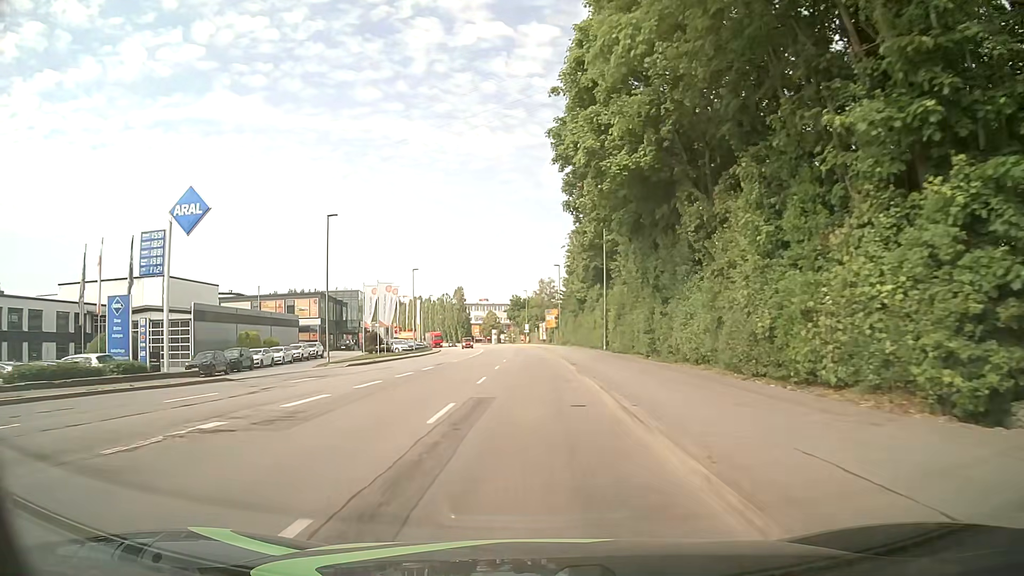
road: tertiary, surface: asphalt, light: Day
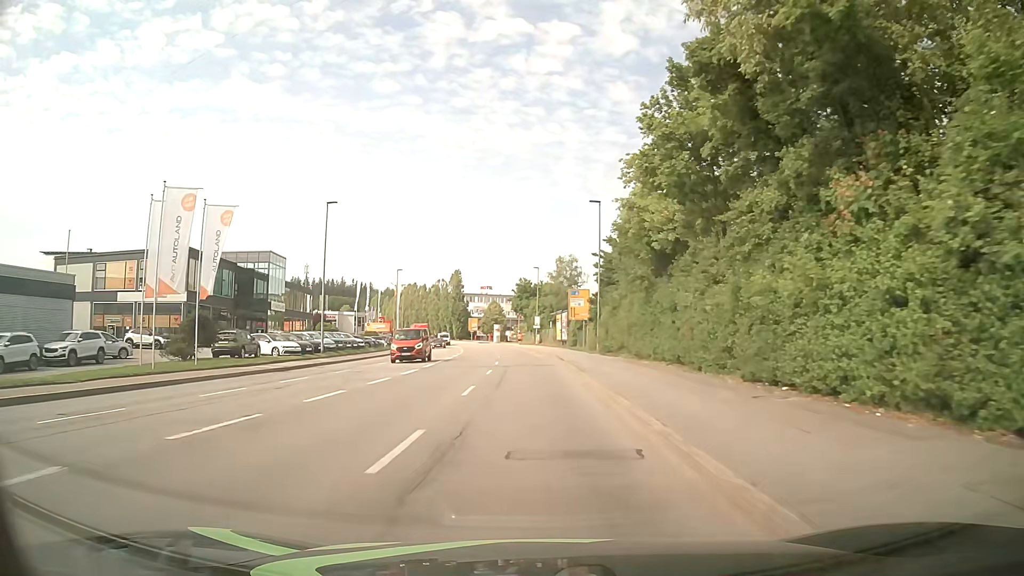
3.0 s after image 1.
(-0.3, +40.5) m; -1°
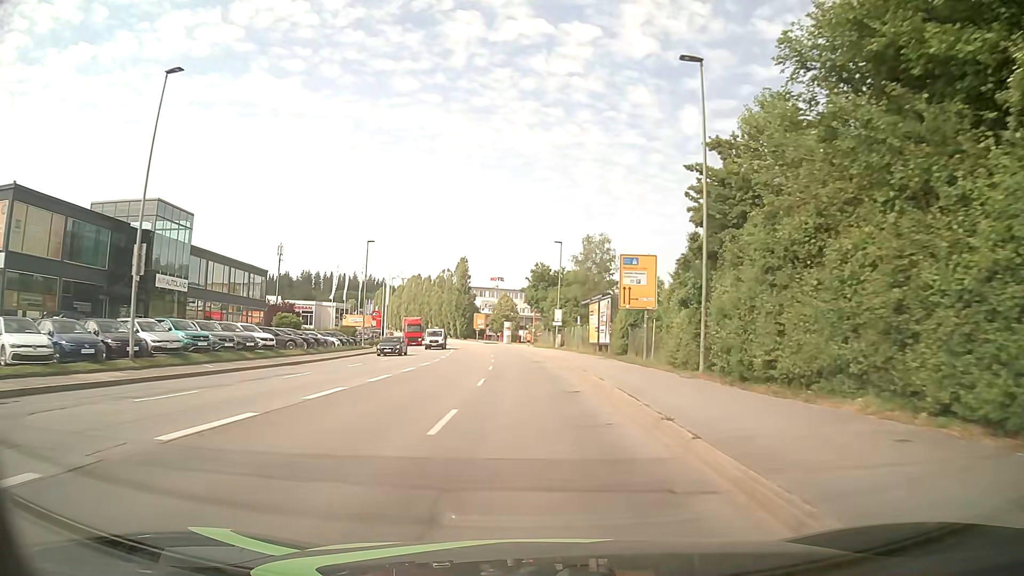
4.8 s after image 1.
(-0.3, +24.6) m; -1°
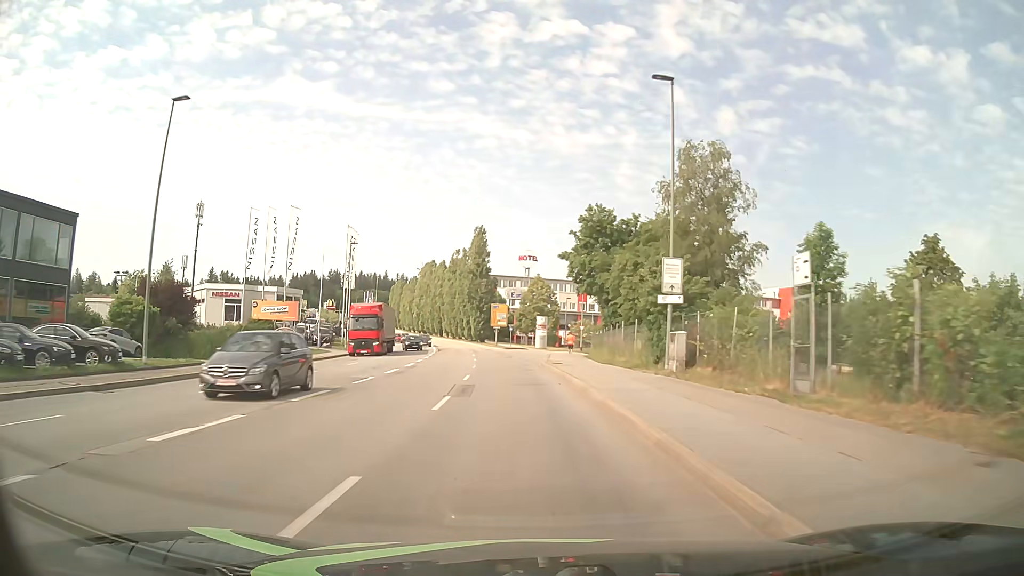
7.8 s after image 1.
(-1.1, +42.2) m; -4°
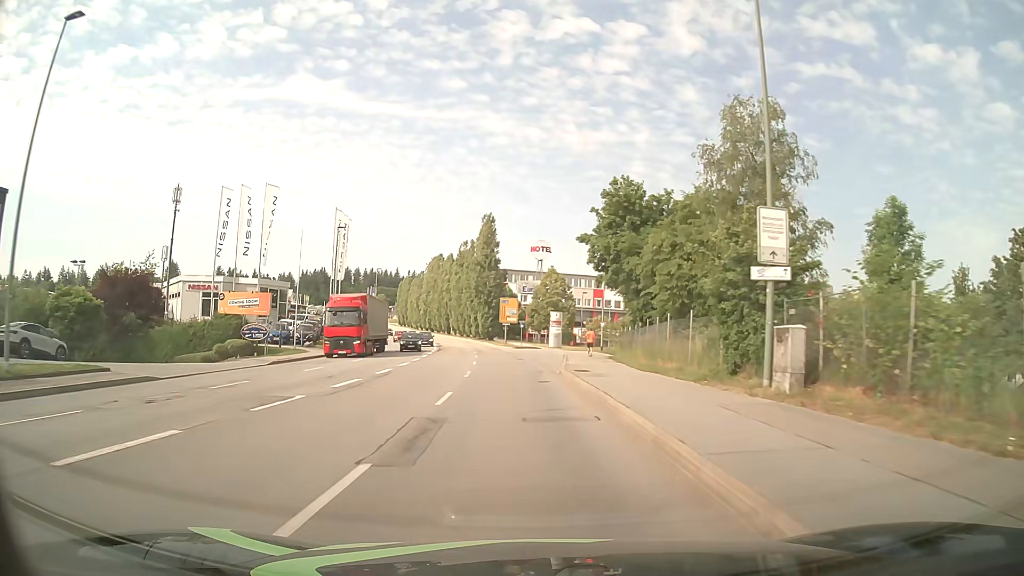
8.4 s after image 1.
(-0.1, +8.5) m; -1°
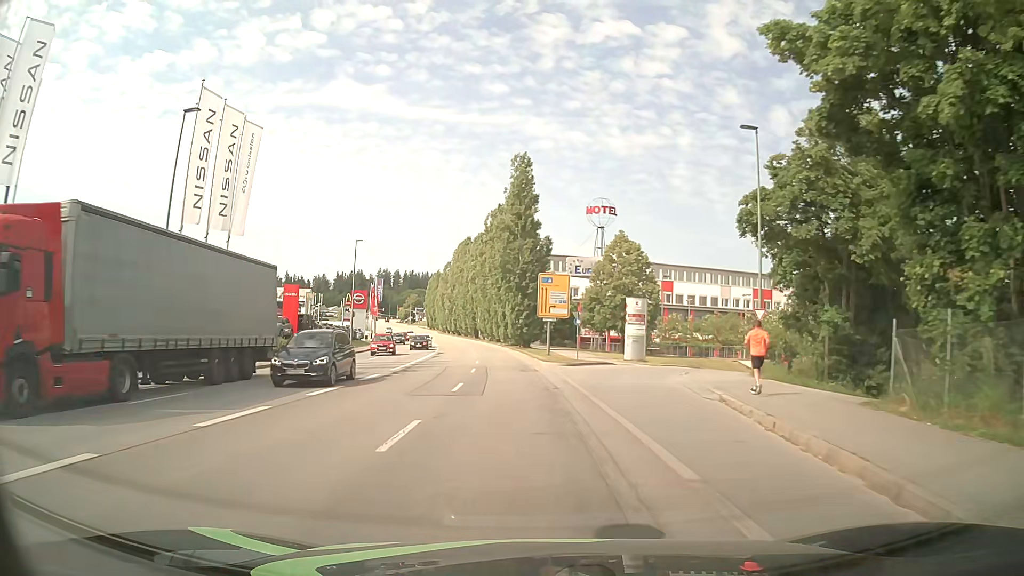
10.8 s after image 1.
(-0.9, +33.0) m; -4°
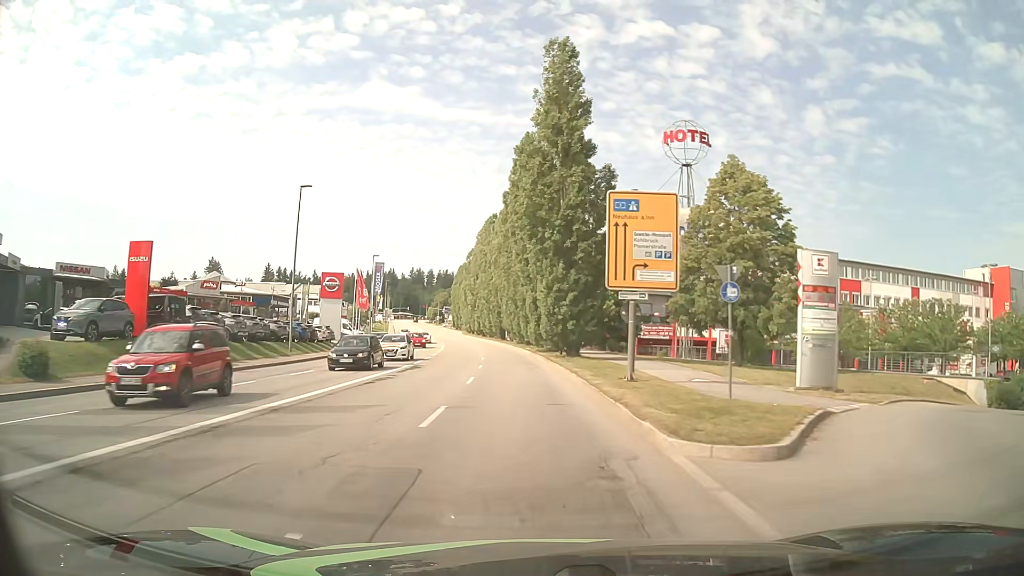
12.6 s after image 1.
(-0.6, +25.0) m; -3°
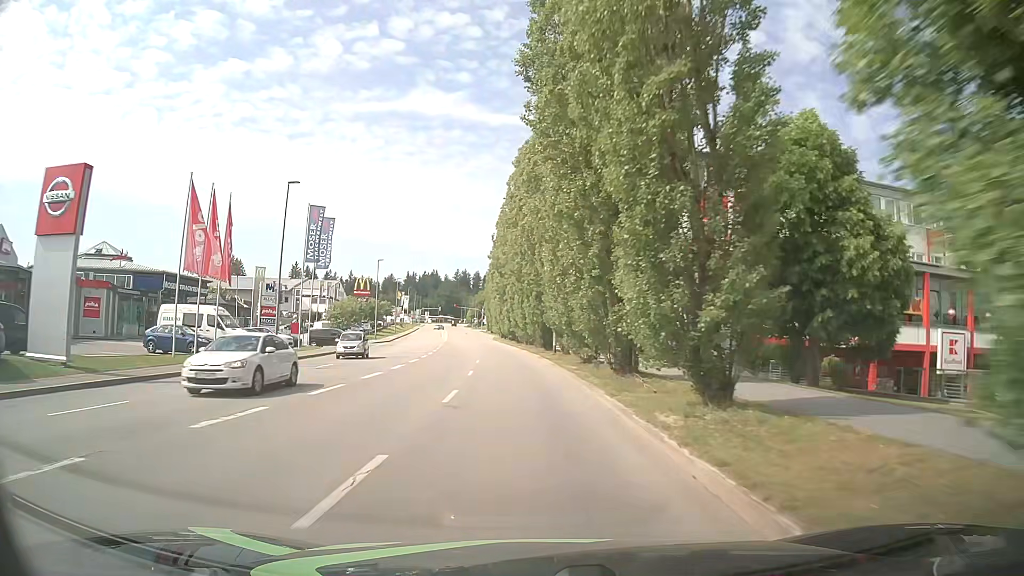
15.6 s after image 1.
(-1.6, +41.9) m; -4°
(0, +10) (0, +20) (-1, +30) (-2, +40) (-3, +50) (-4, +60) (-5, +70) (-6, +80) (-7, +90) (-9, +100) m
